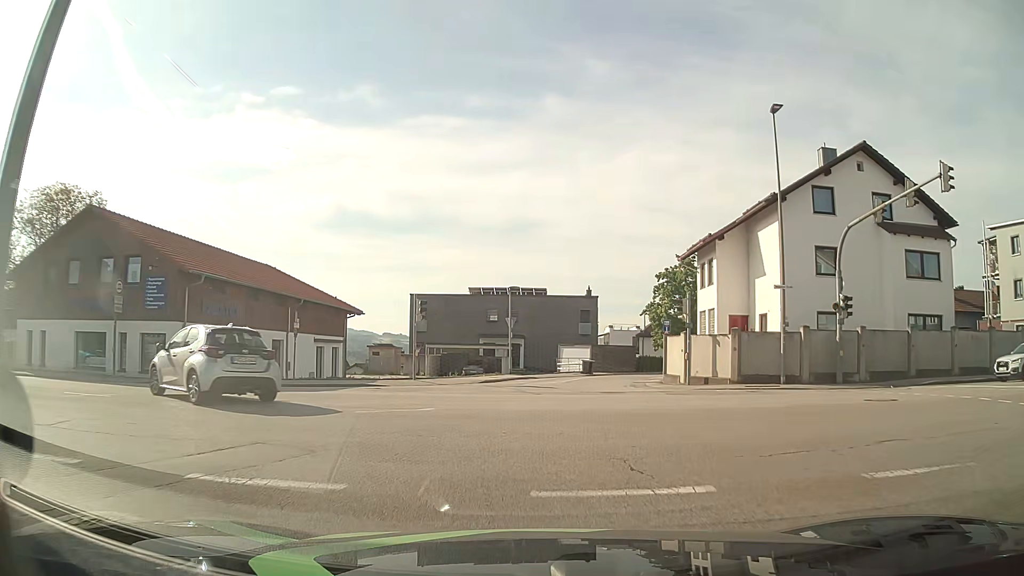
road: tertiary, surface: asphalt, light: Day
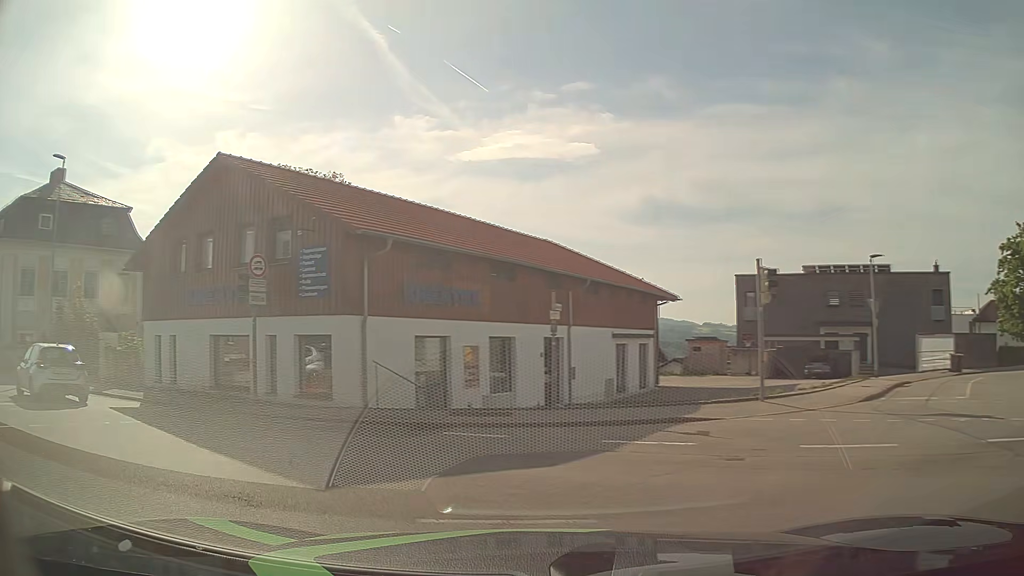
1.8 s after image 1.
(-1.6, +10.9) m; -25°
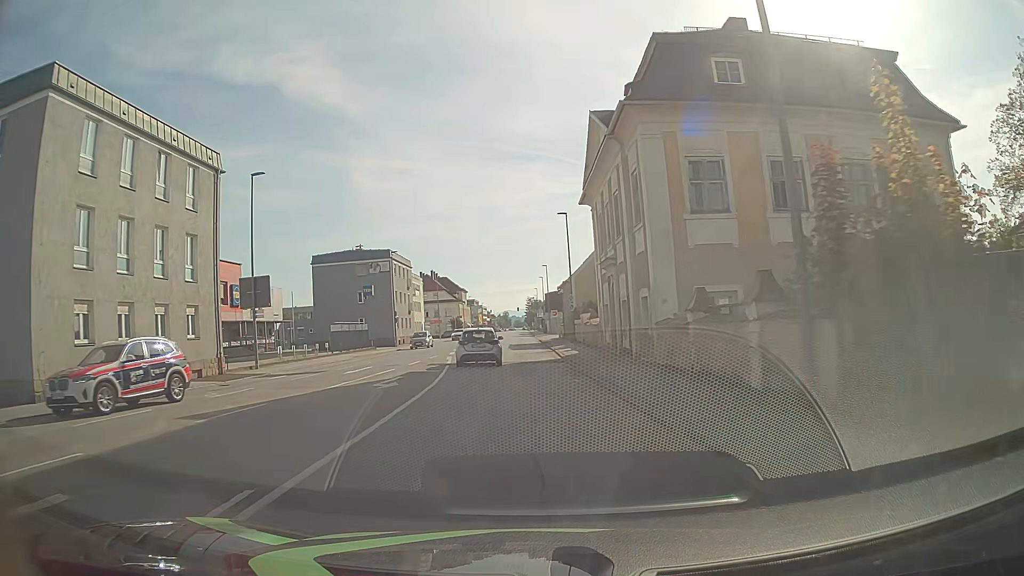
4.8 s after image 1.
(-15.3, +17.6) m; -64°
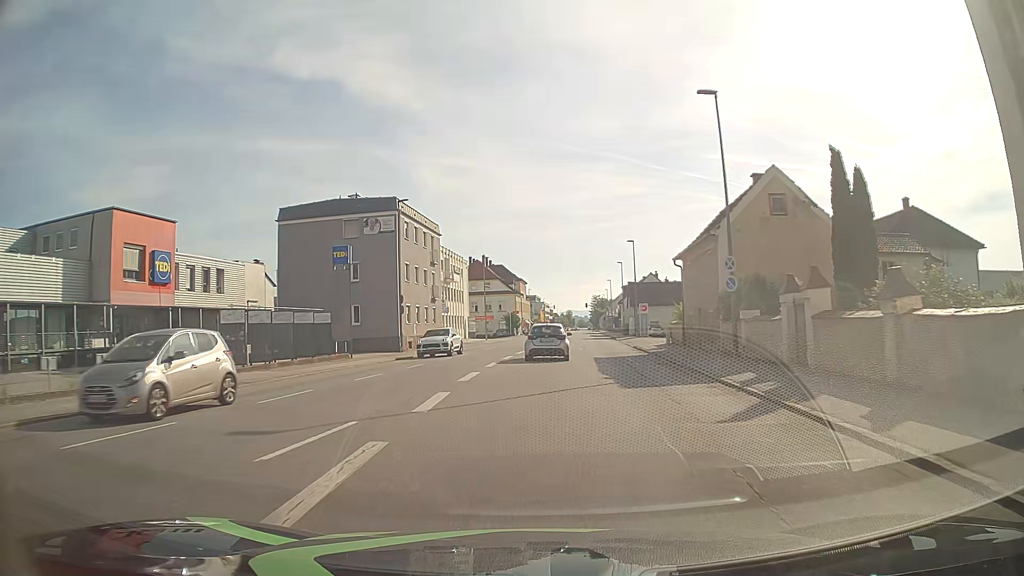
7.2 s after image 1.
(-2.1, +28.5) m; -5°
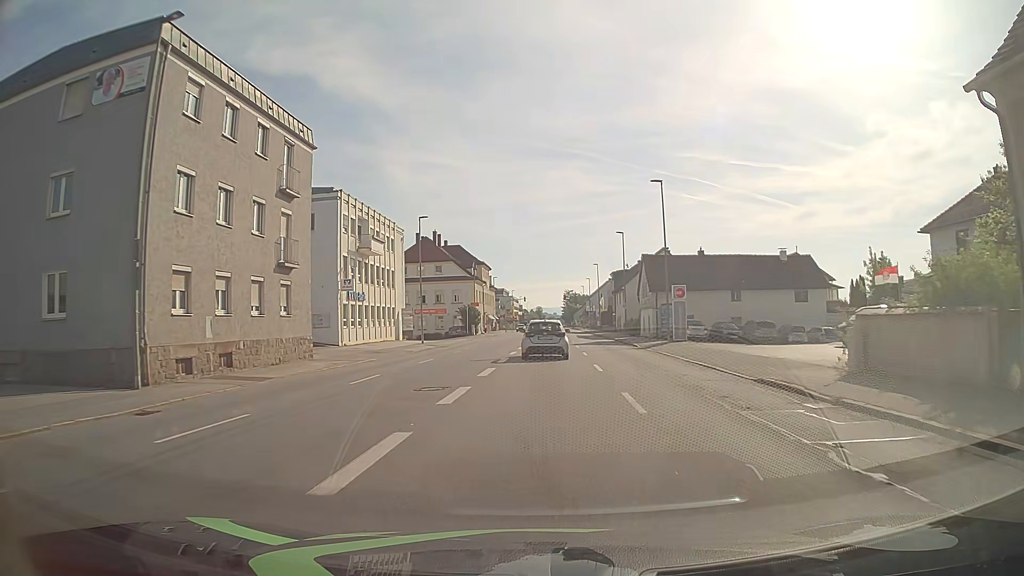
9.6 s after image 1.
(+0.2, +29.2) m; +2°
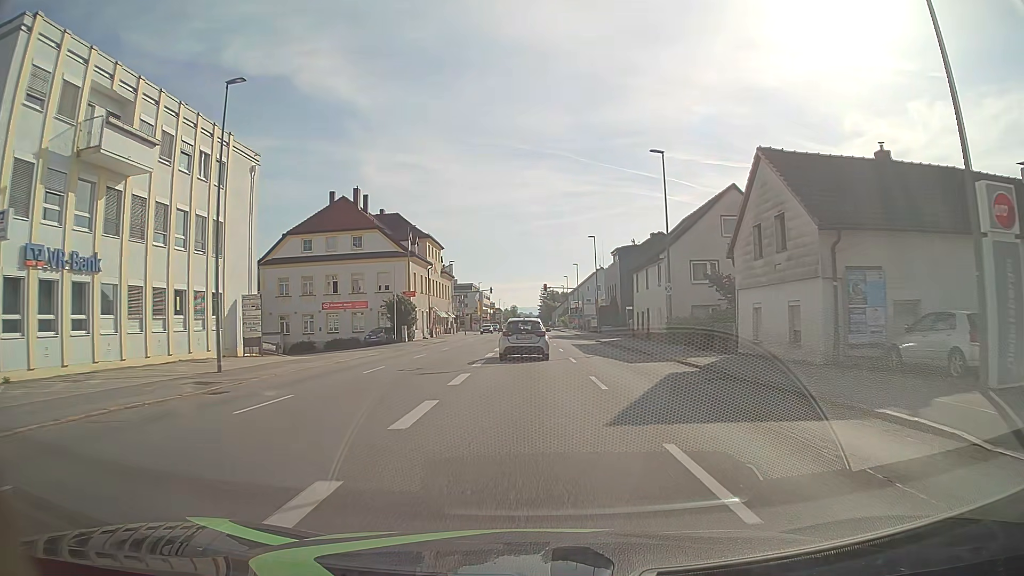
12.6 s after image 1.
(+0.9, +32.7) m; +2°
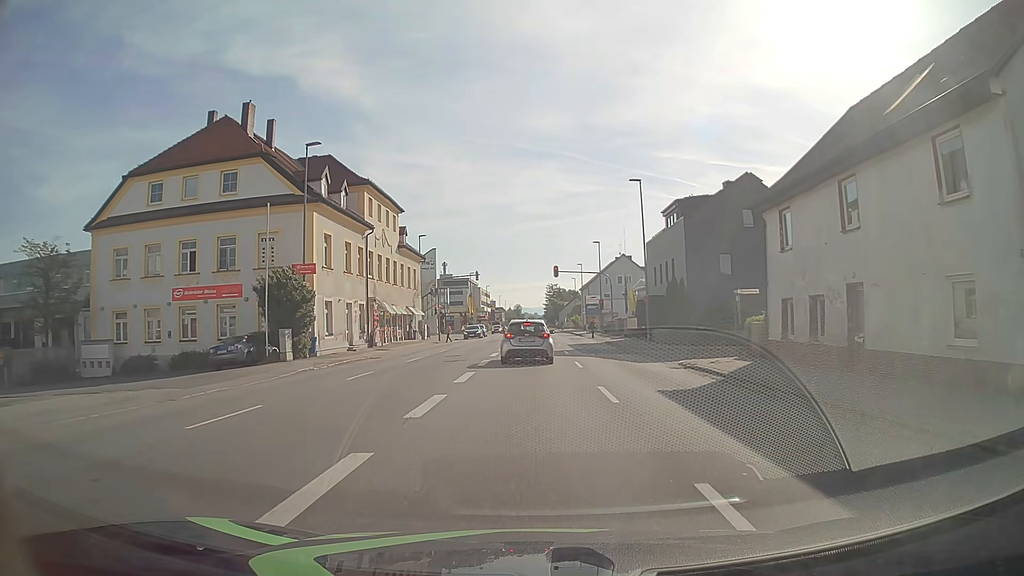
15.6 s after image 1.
(-0.1, +28.7) m; 0°
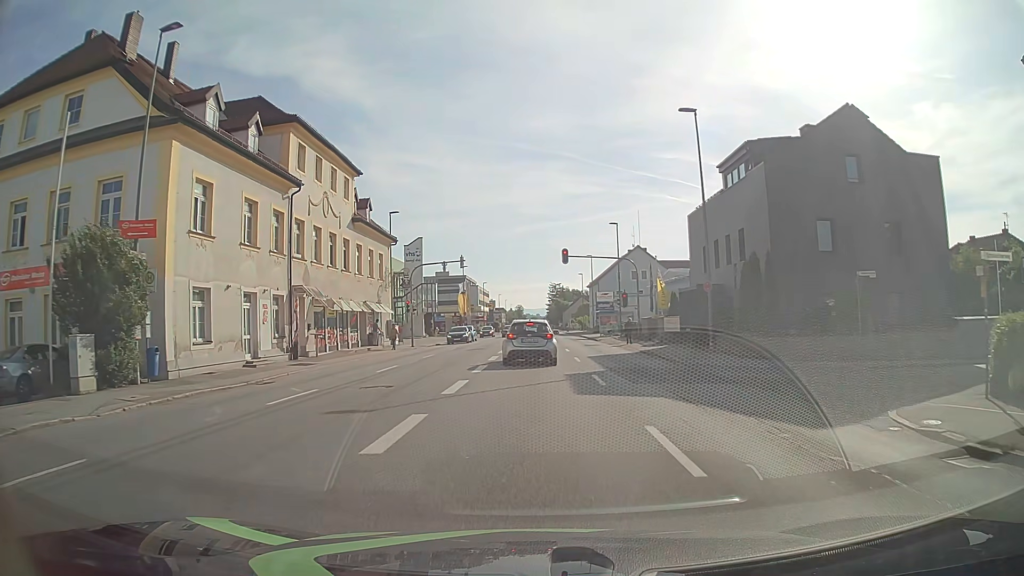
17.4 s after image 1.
(-0.1, +14.7) m; -1°
(0, +10) (0, +20) (0, +30) (0, +40) (0, +50) (0, +60) (0, +70) (0, +80) (0, +90) (+1, +100) m
